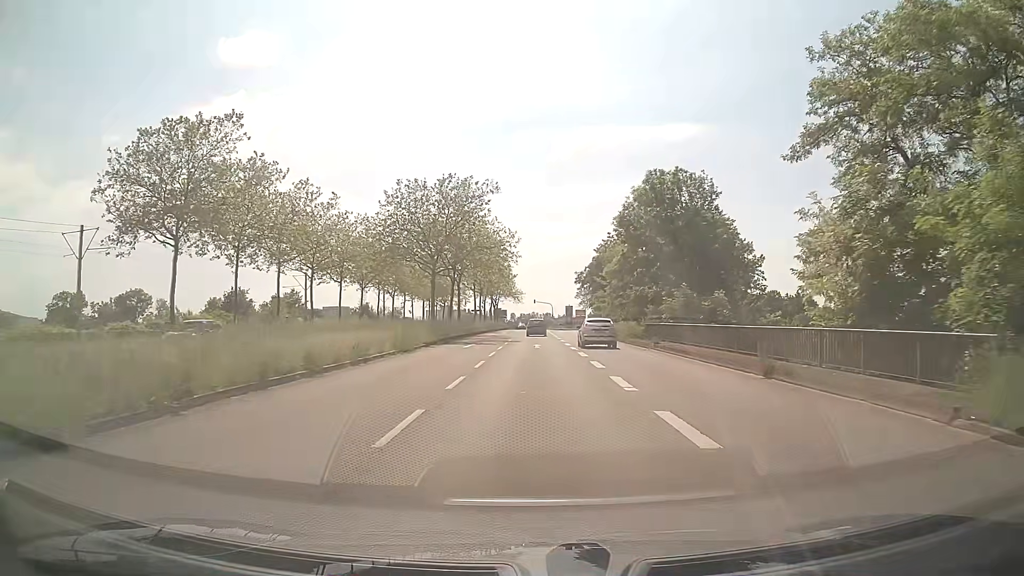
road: secondary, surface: asphalt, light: Day
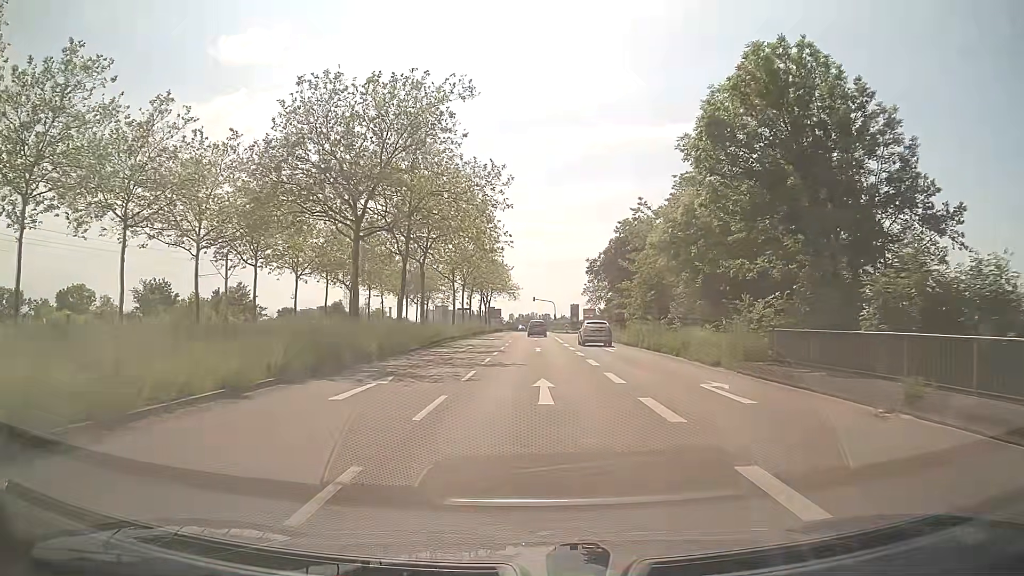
(0.0, +22.1) m; 0°
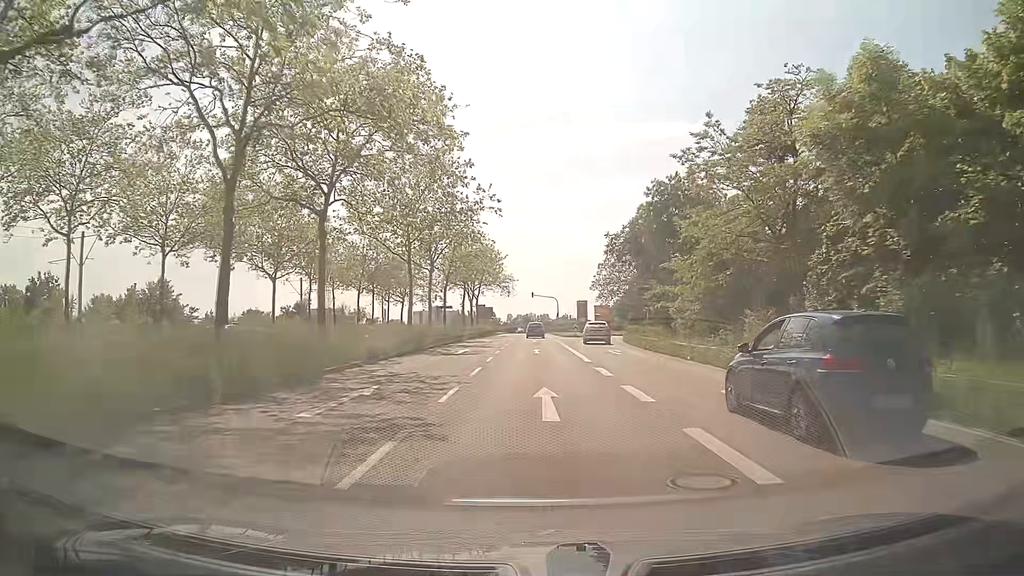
(0.0, +21.8) m; 0°
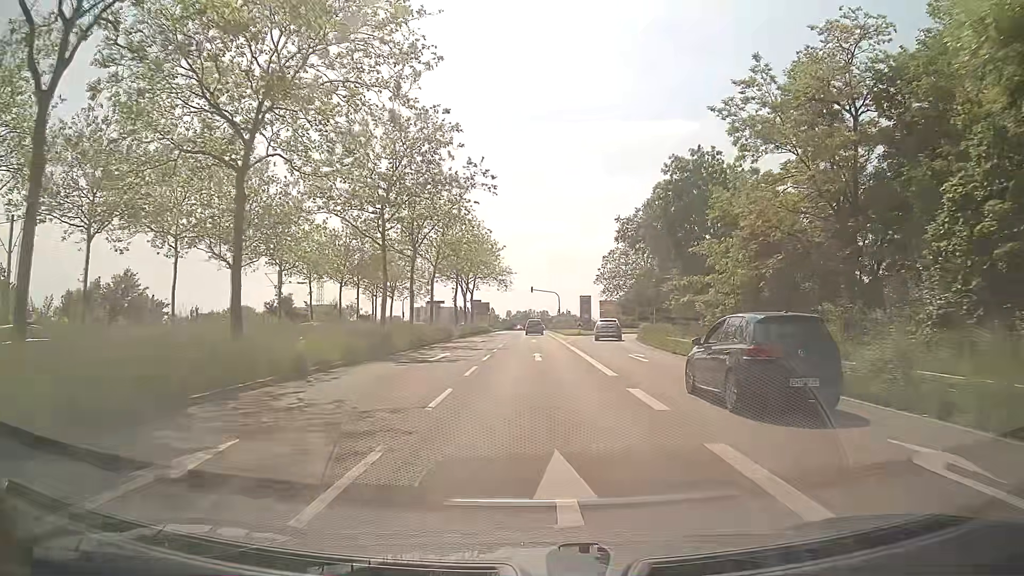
(0.0, +7.2) m; 0°
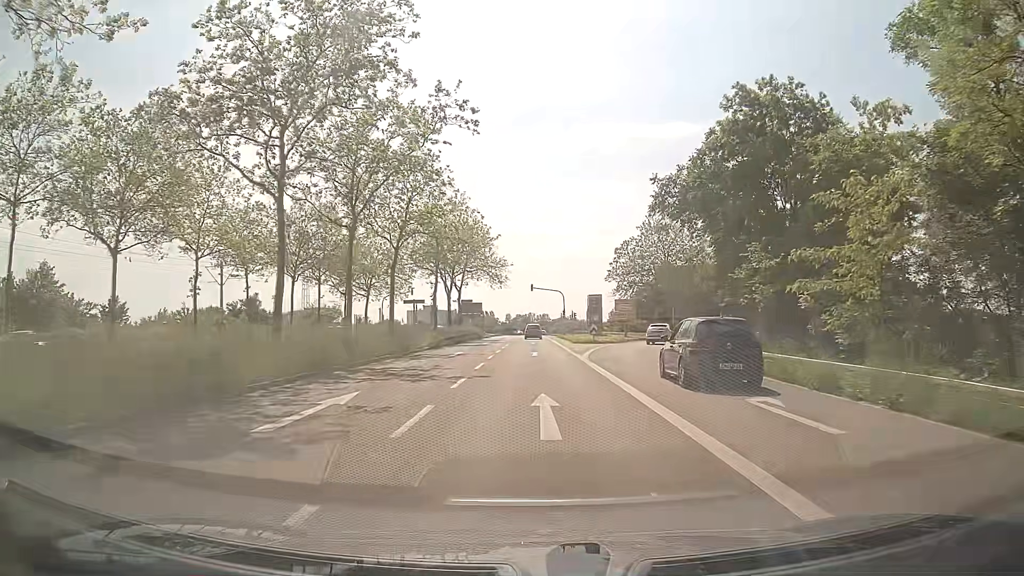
(+0.1, +14.5) m; 0°
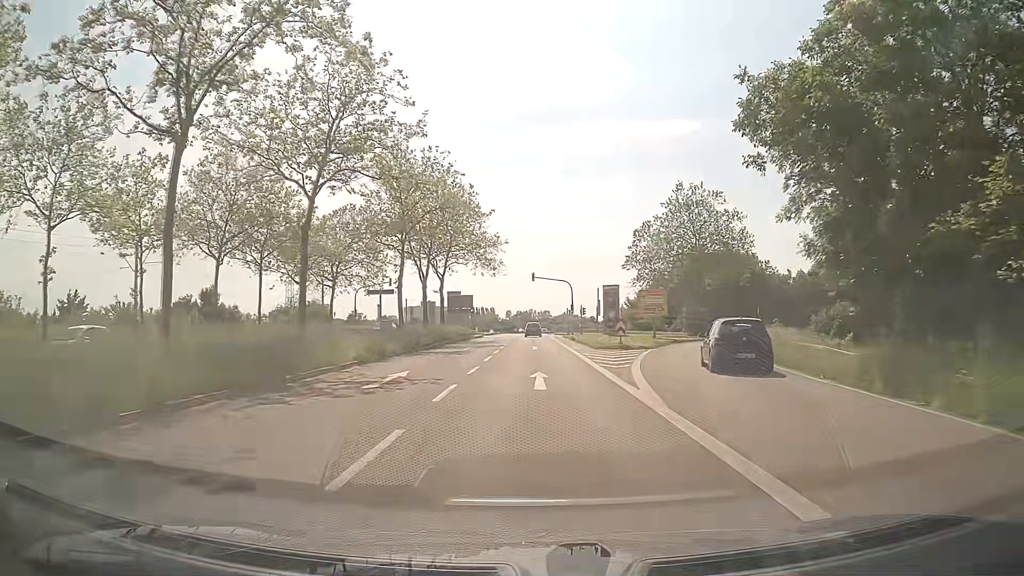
(0.0, +14.6) m; 0°
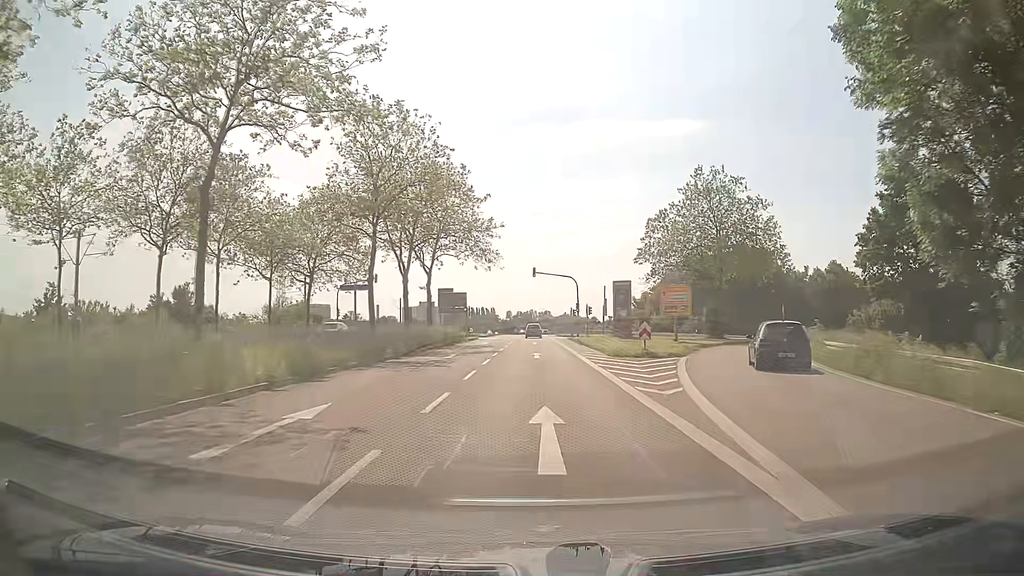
(0.0, +7.3) m; 0°
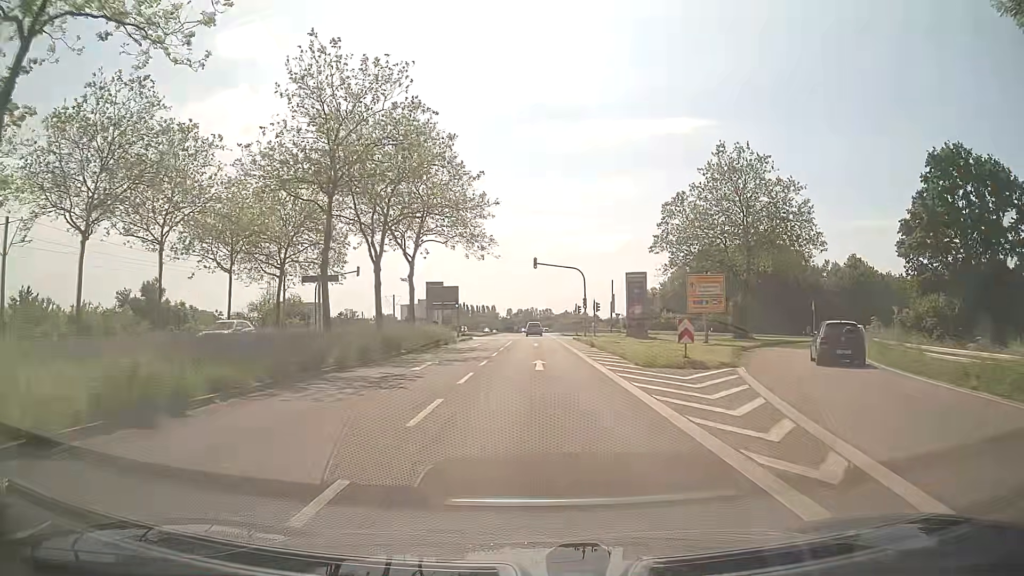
(0.0, +7.4) m; 0°
(0, +10) (0, +20) (0, +30) (0, +40) (0, +50) (0, +60) (0, +70) (0, +80) (+1, +90) (+1, +100) m
